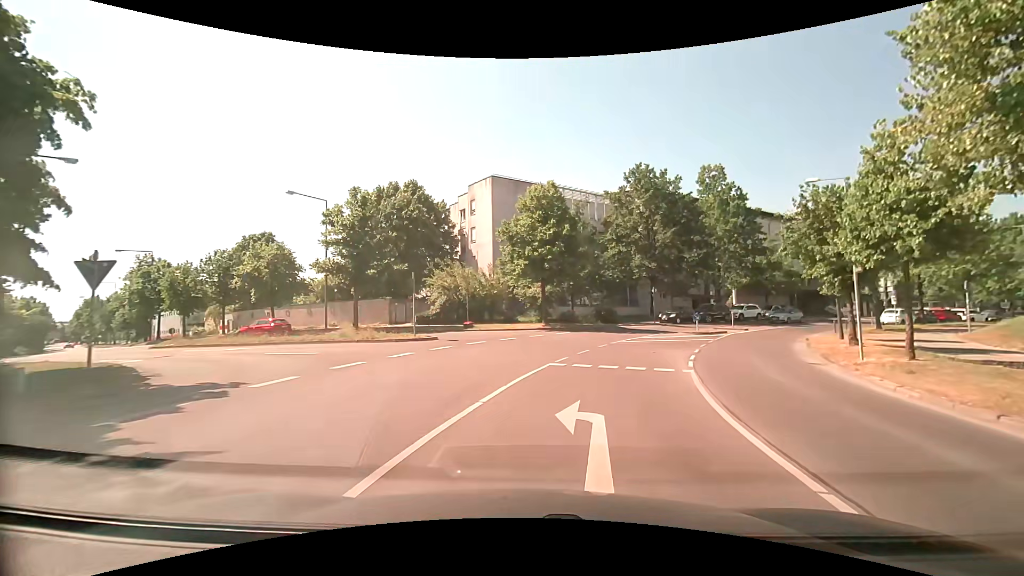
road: tertiary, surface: asphalt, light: Day
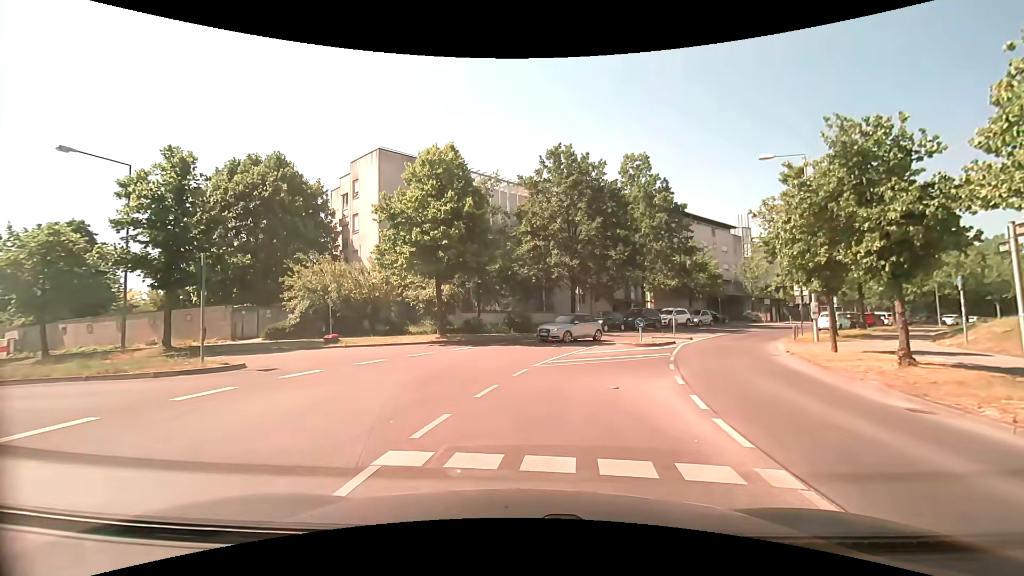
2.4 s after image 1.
(+0.7, +8.4) m; +9°
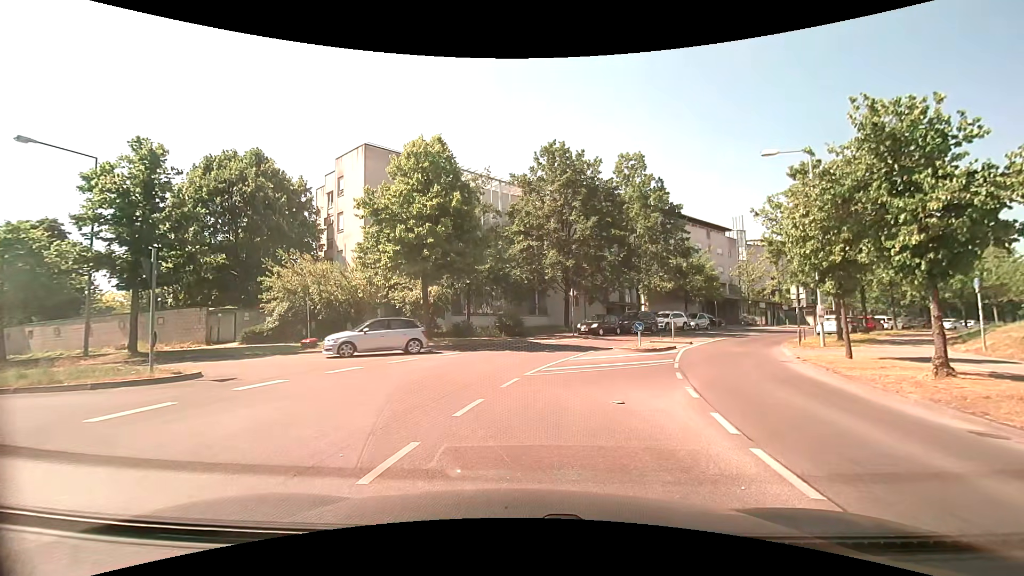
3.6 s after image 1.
(0.0, +1.3) m; 0°
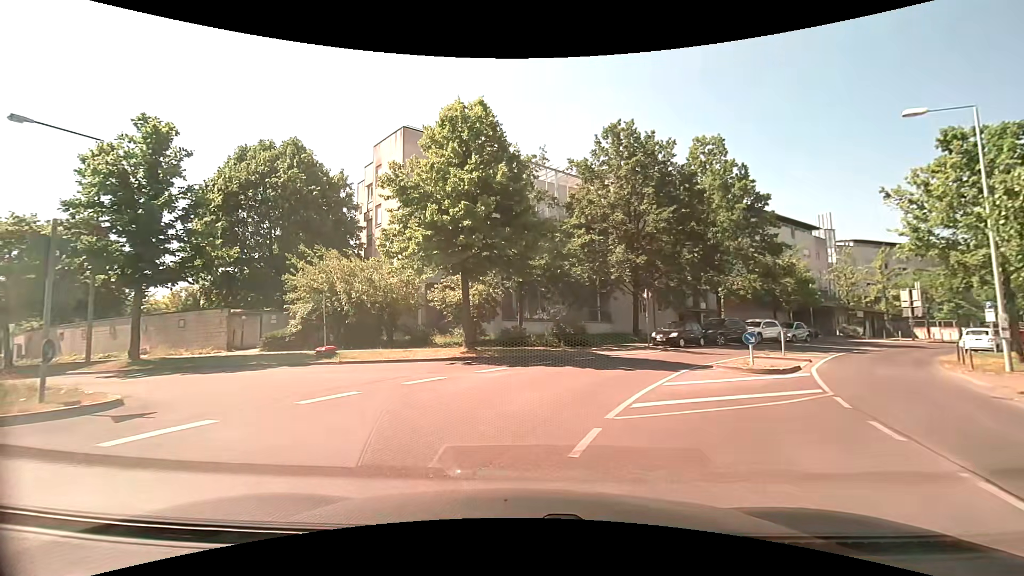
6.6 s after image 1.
(-0.1, +5.4) m; -4°
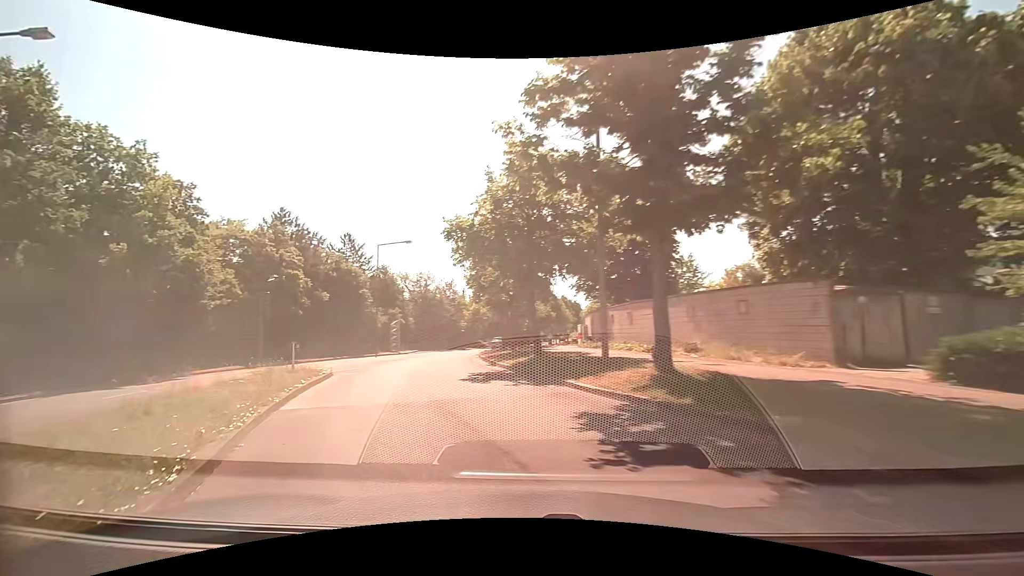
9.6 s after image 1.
(-7.4, +13.5) m; -58°
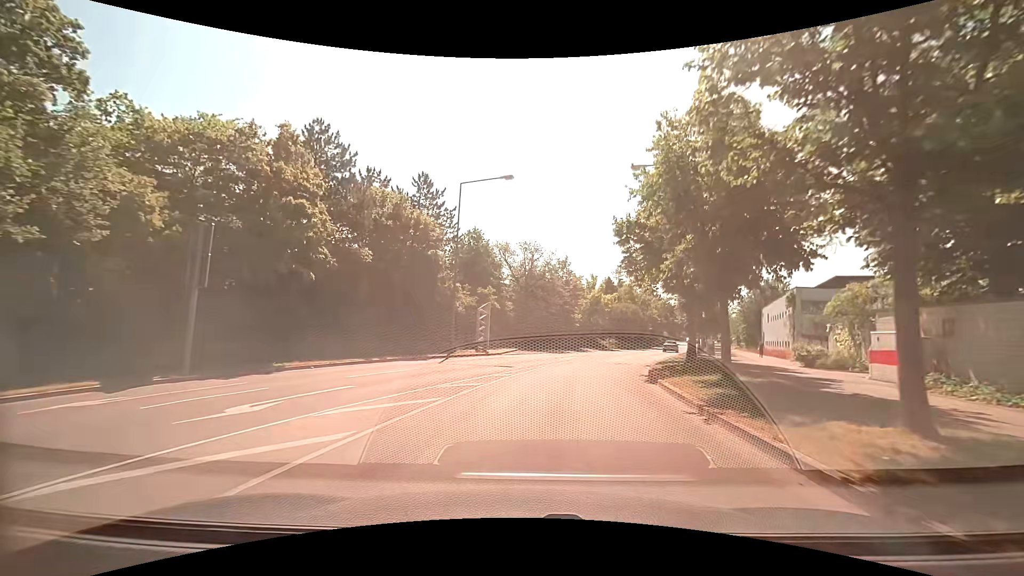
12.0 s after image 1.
(-3.7, +18.6) m; -13°
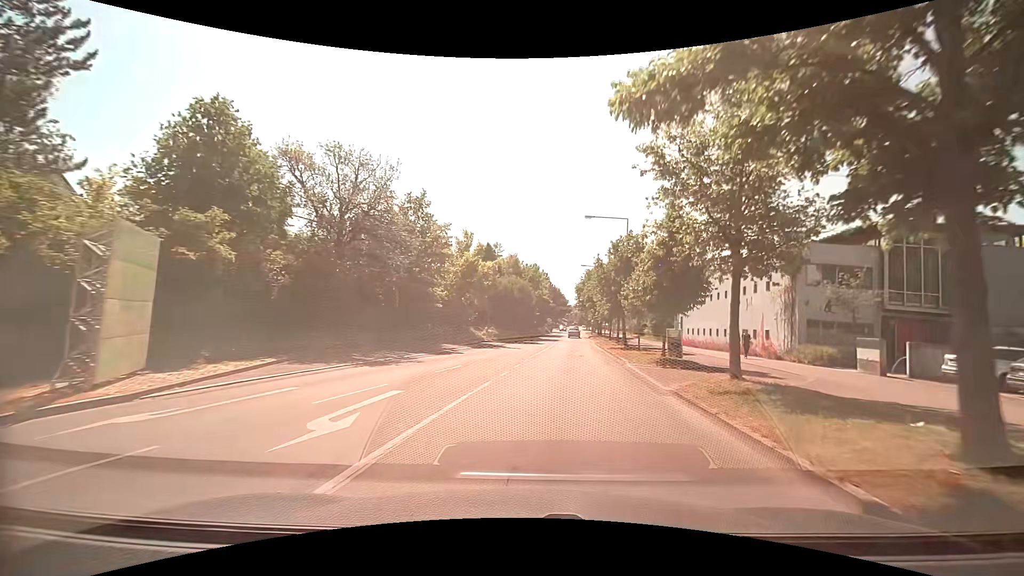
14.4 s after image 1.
(+2.8, +22.4) m; +15°
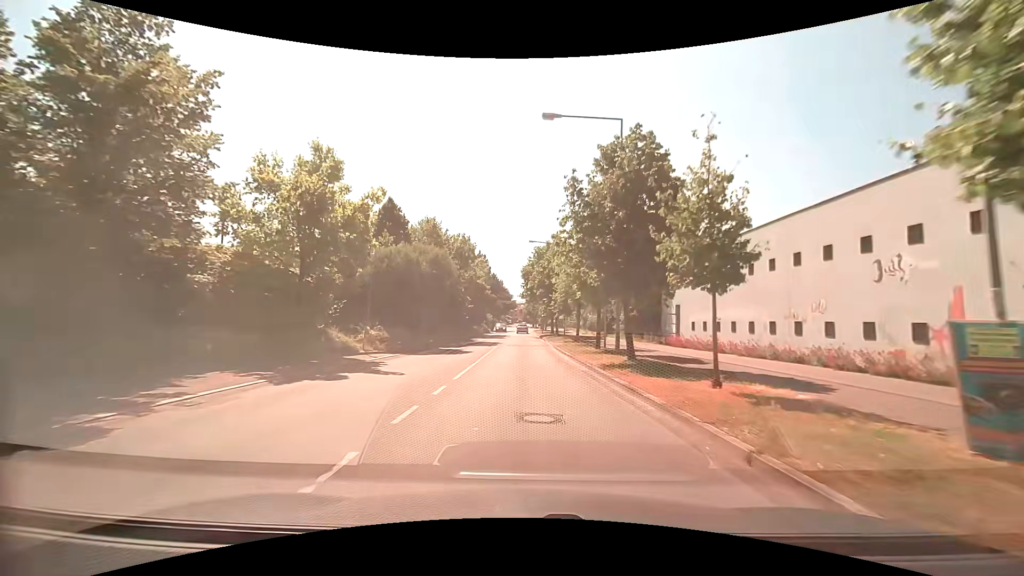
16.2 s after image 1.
(+1.4, +19.3) m; +7°
(0, +10) (0, +20) (0, +30) (-1, +40) (-1, +50) (-1, +60) (-1, +70) (-1, +80) (-1, +90) (-1, +100) m
